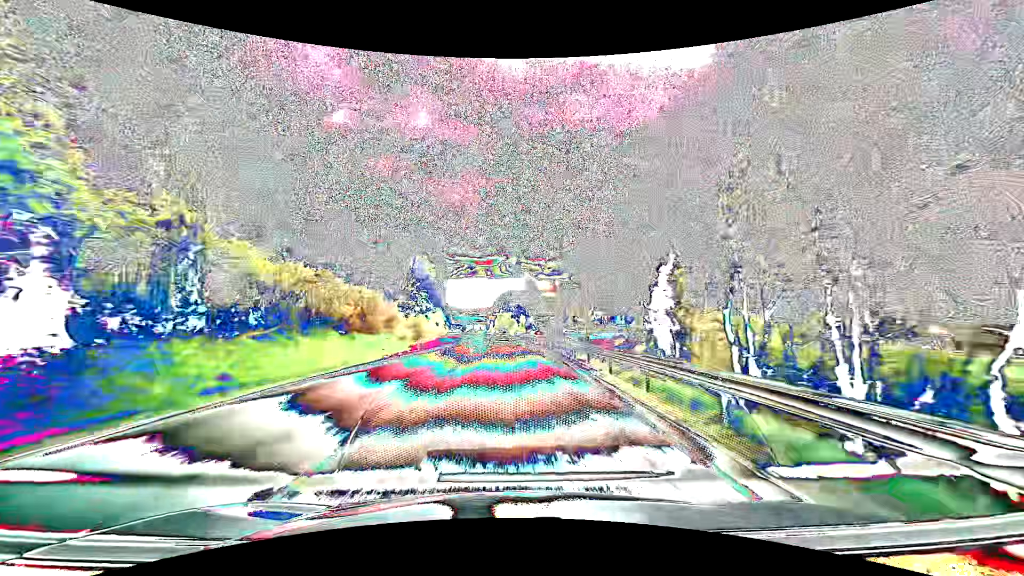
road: primary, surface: asphalt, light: Day
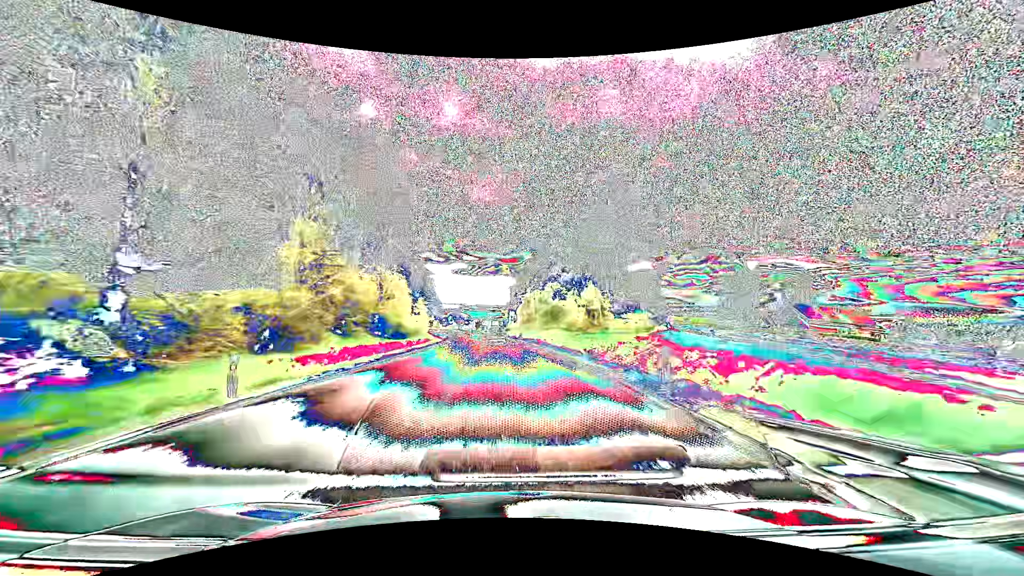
(-1.8, +78.0) m; -3°
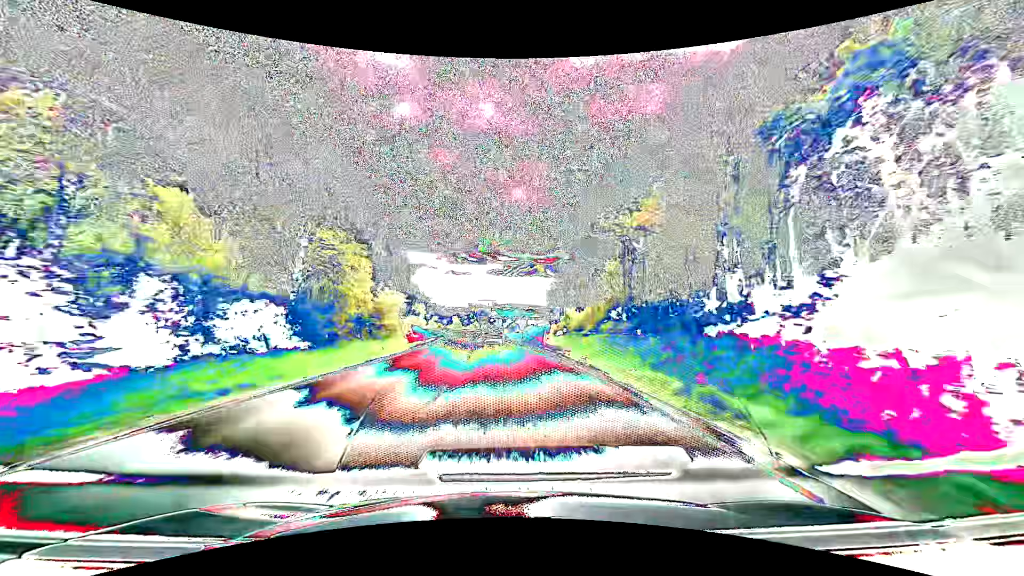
(-1.8, +61.1) m; -4°
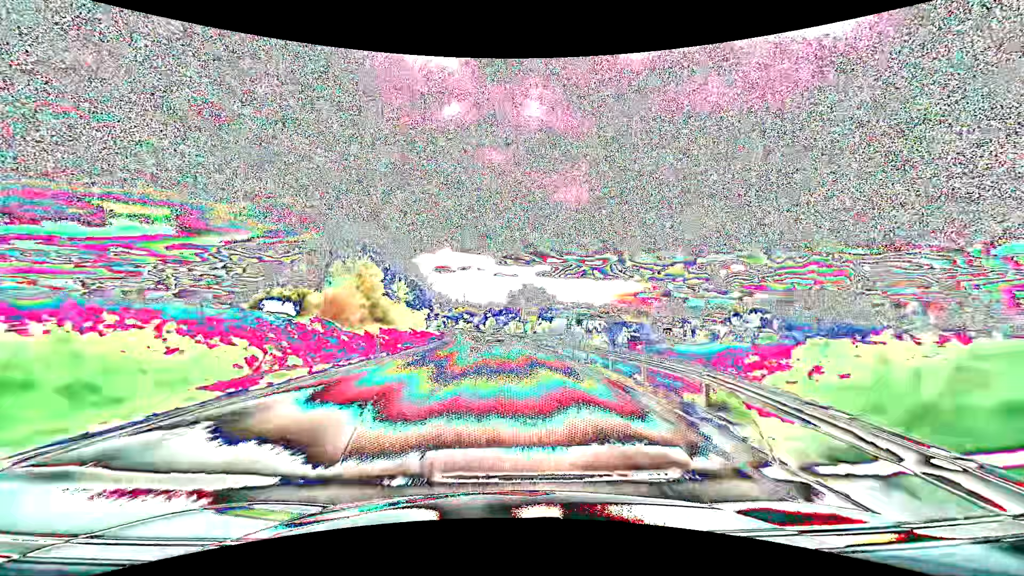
(-3.7, +74.5) m; -6°
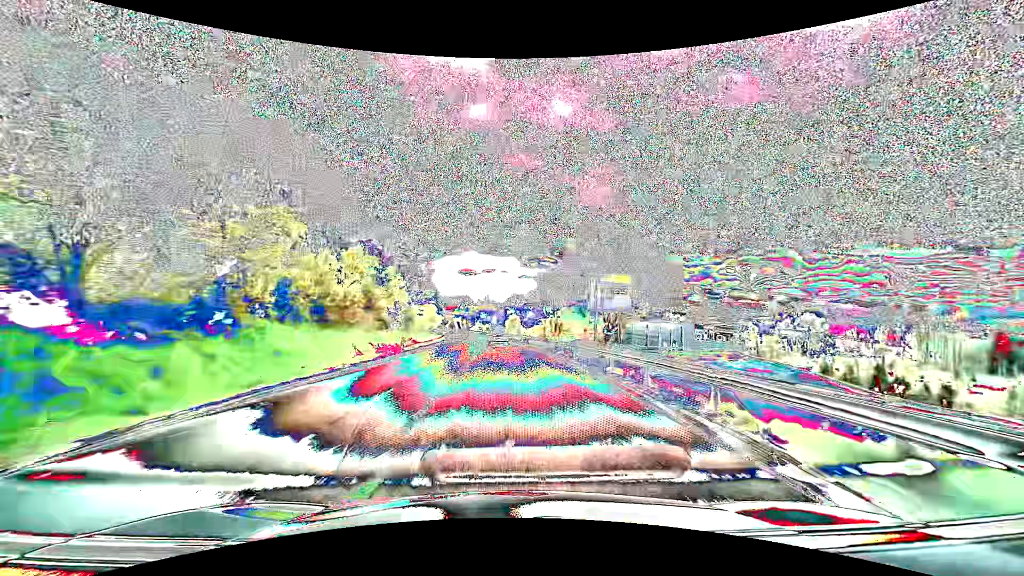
(-1.0, +44.0) m; -3°
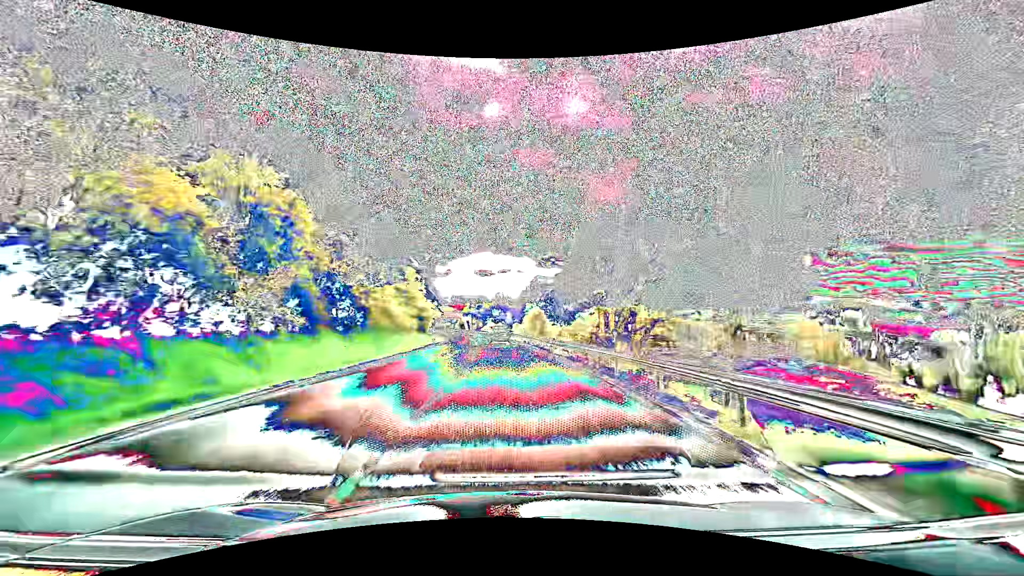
(-0.5, +29.1) m; -2°
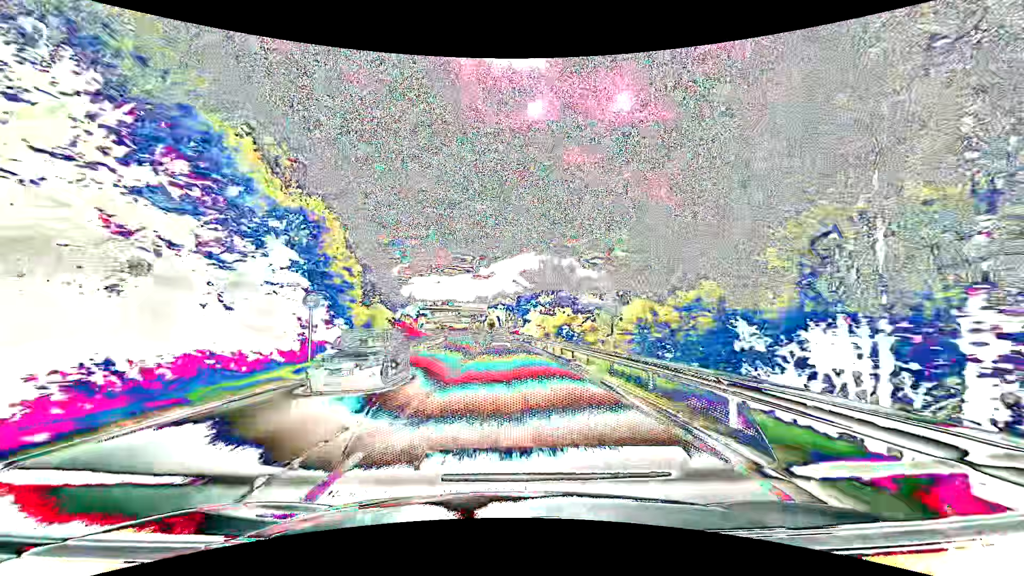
(-2.9, +72.0) m; -5°
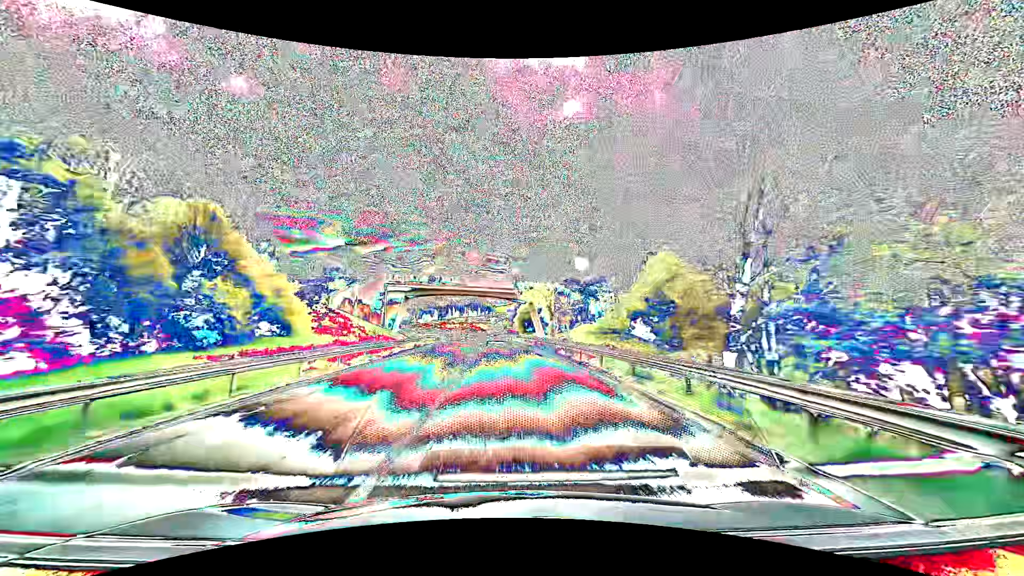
(-1.8, +57.0) m; -4°
(0, +10) (0, +20) (-1, +30) (-1, +40) (-2, +50) (-2, +60) (-3, +70) (-4, +80) (-5, +90) (-6, +100) m
